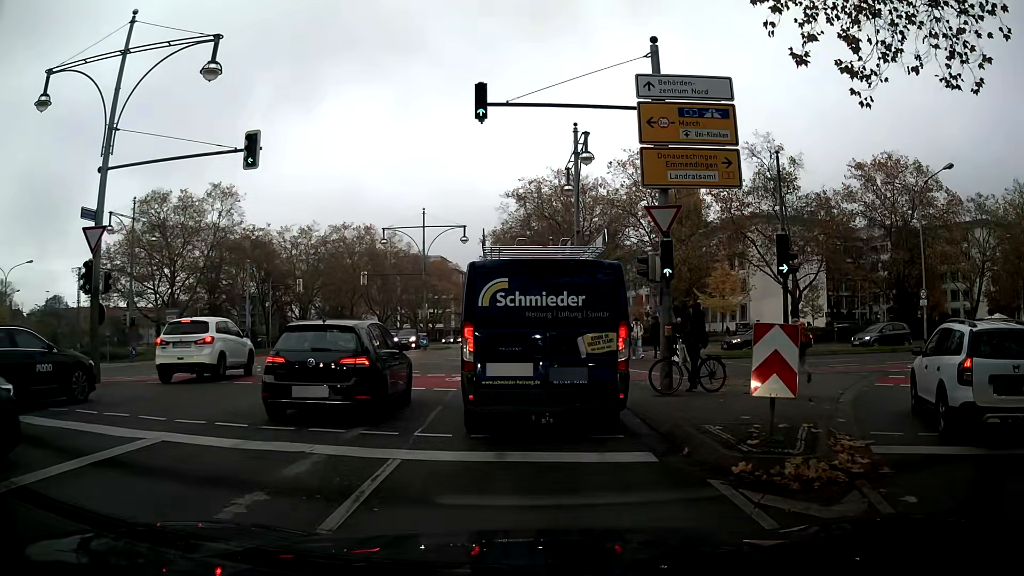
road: primary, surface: asphalt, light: Day
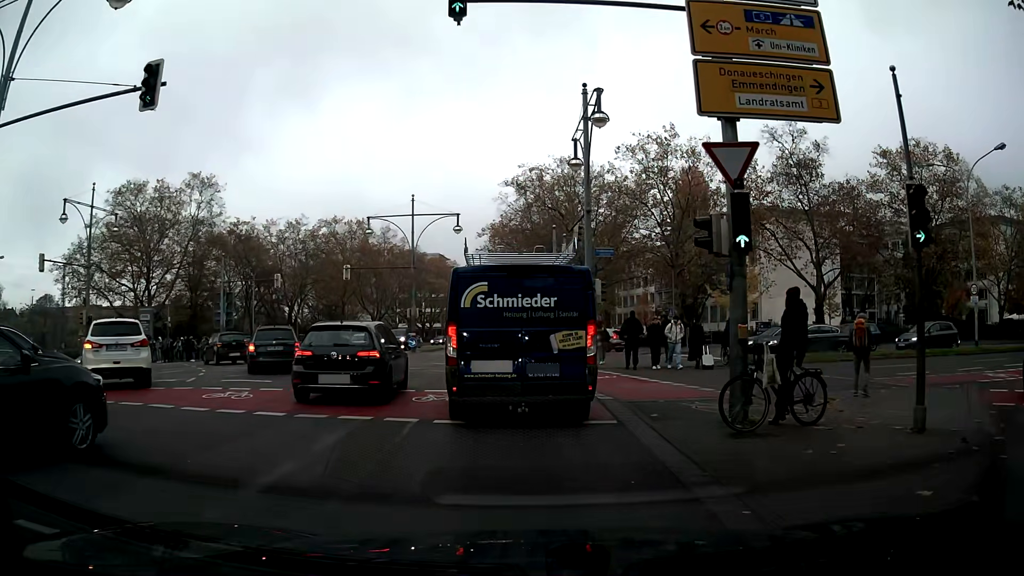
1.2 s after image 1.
(-0.1, +5.3) m; -1°
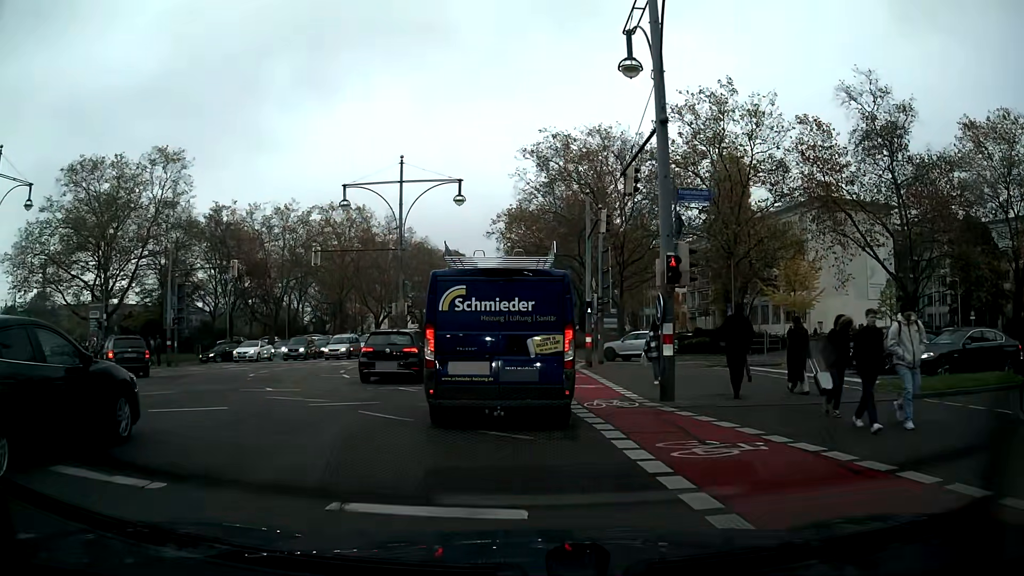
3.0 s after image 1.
(0.0, +11.1) m; -2°
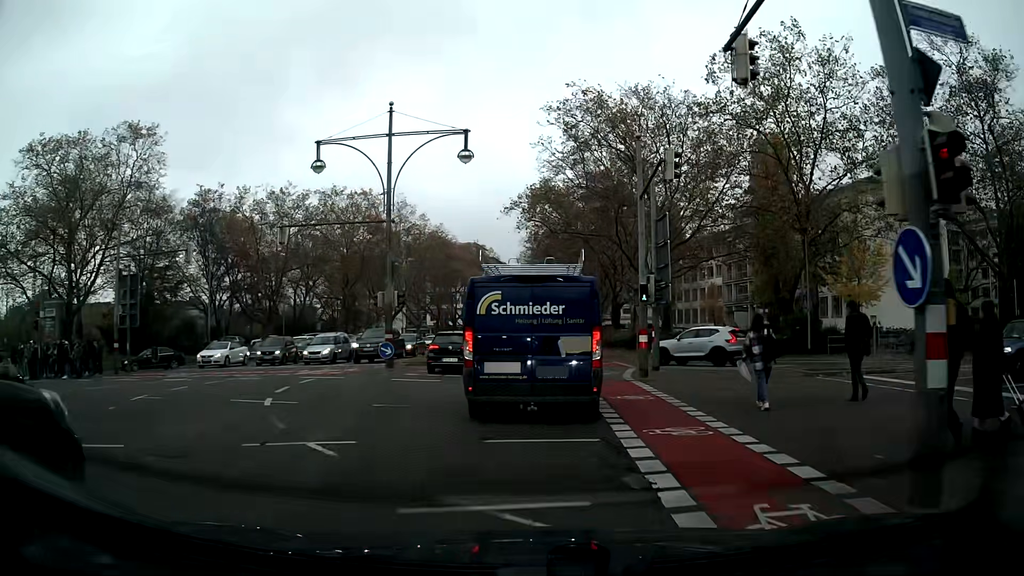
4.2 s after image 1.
(-0.1, +8.5) m; -1°
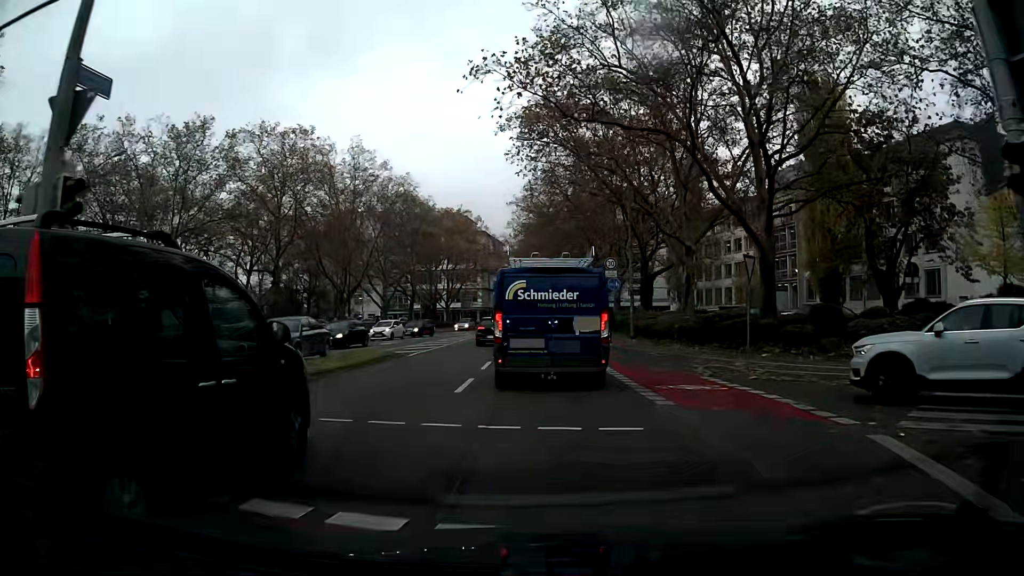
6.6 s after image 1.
(+0.1, +19.7) m; +1°
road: secondary
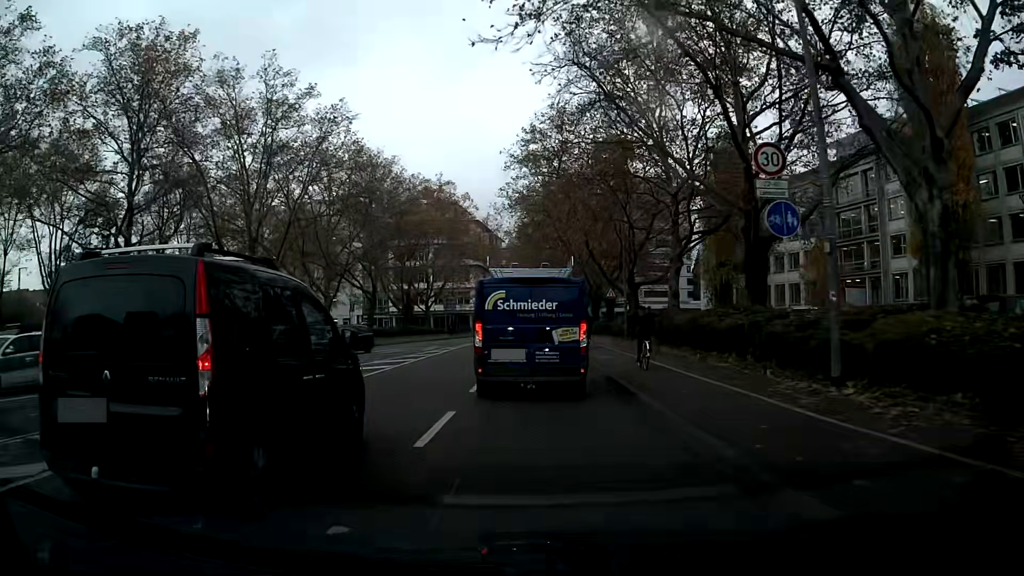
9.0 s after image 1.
(-0.1, +22.6) m; -1°
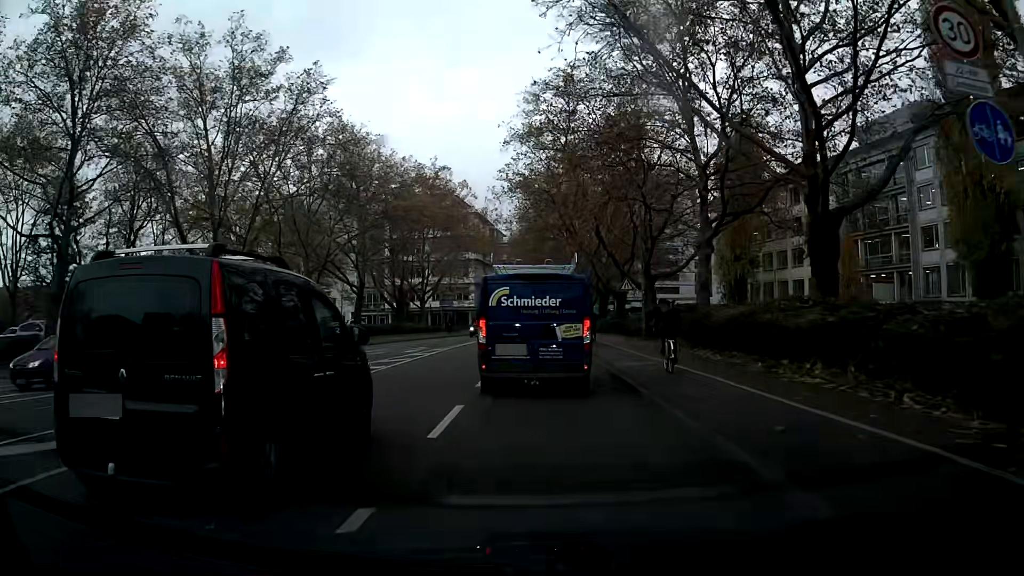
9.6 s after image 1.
(0.0, +5.6) m; 0°
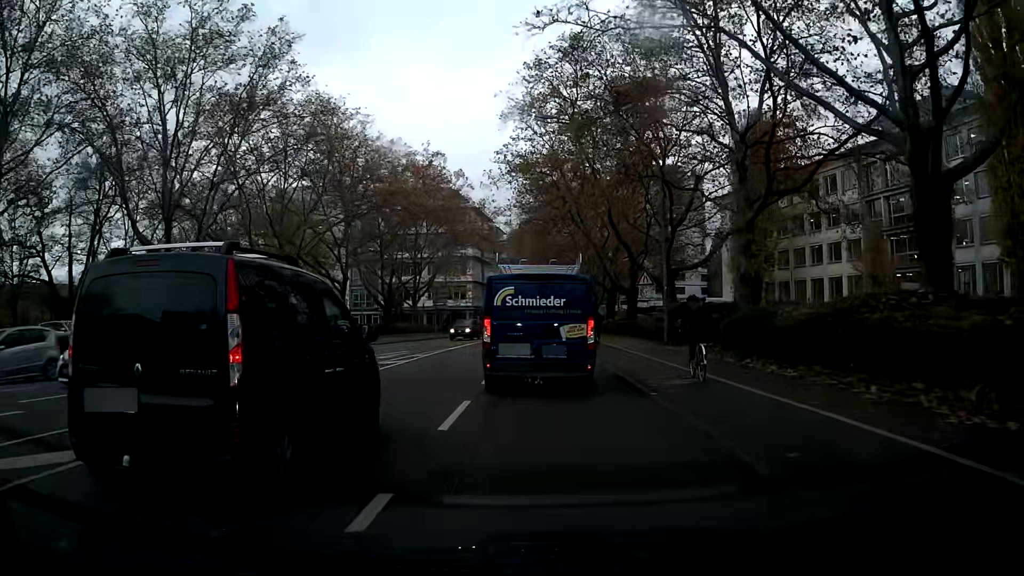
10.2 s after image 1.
(0.0, +5.6) m; 0°
(0, +10) (0, +20) (0, +30) (0, +40) (+1, +50) (+1, +60) (+1, +70) (+2, +80) (+2, +90) (+3, +100) m
